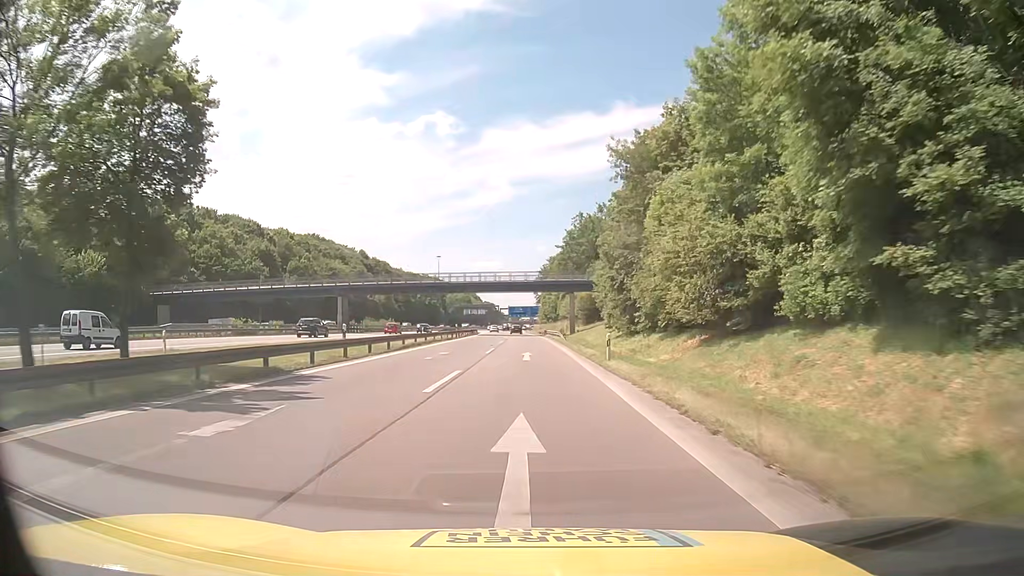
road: motorway_link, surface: asphalt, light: Day
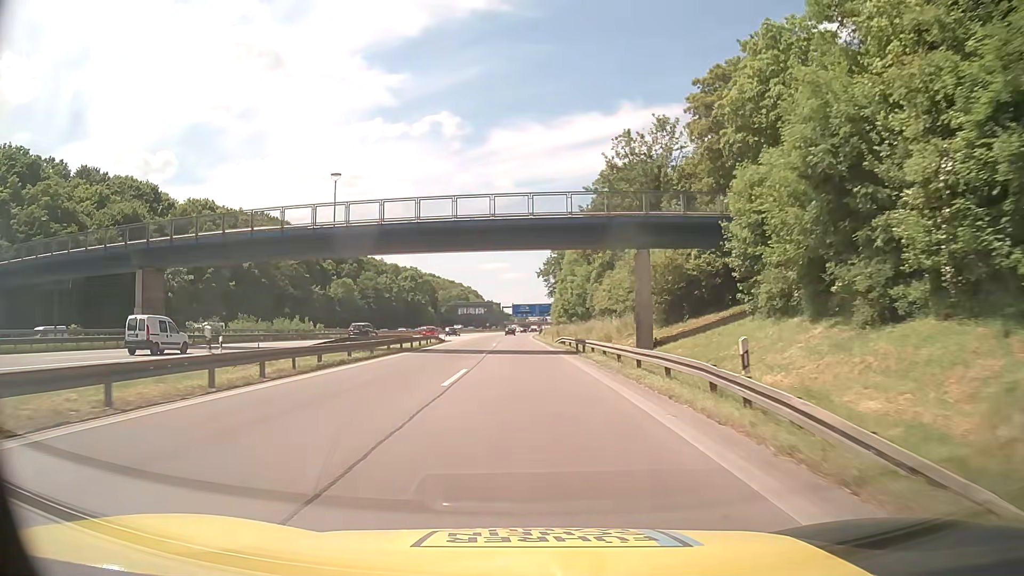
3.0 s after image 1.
(0.0, +52.3) m; 0°
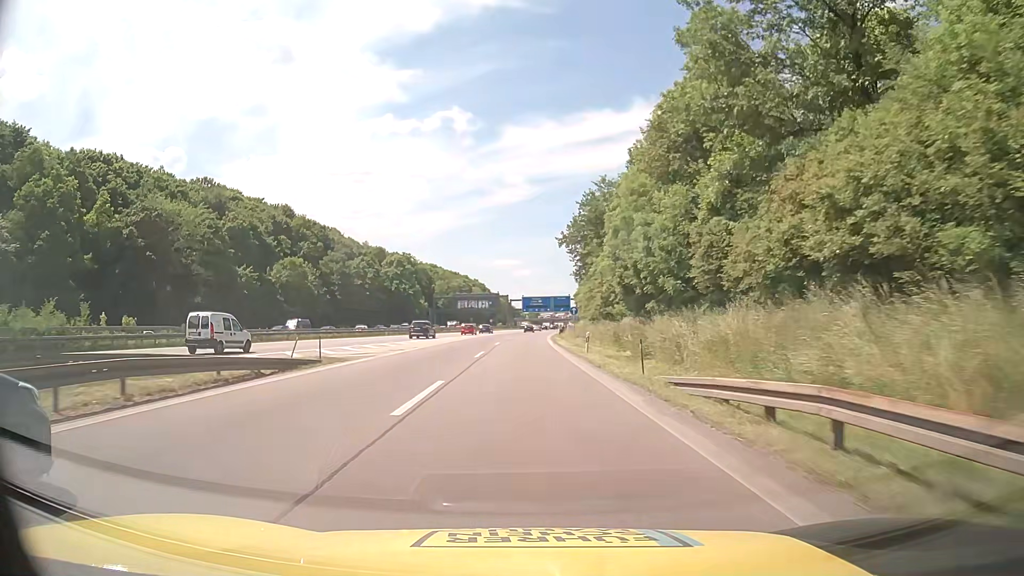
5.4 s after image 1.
(-0.5, +41.7) m; -2°
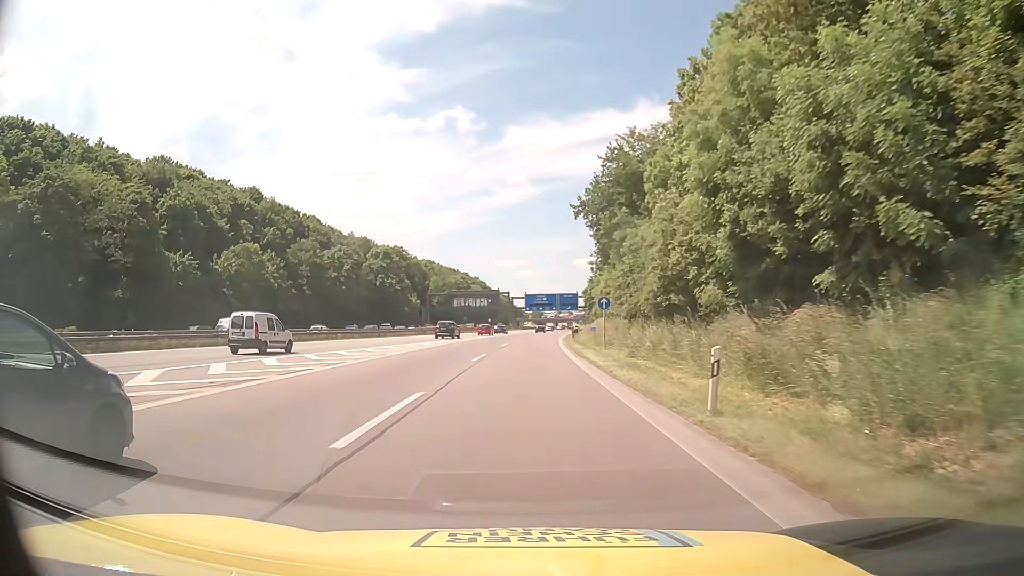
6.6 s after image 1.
(+0.2, +20.9) m; 0°
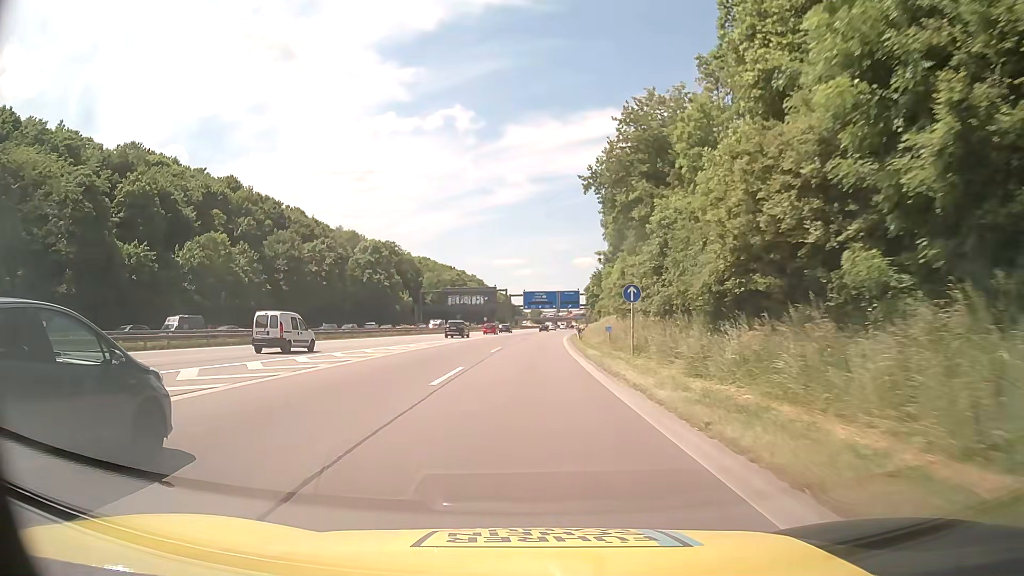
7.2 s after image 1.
(0.0, +10.4) m; 0°
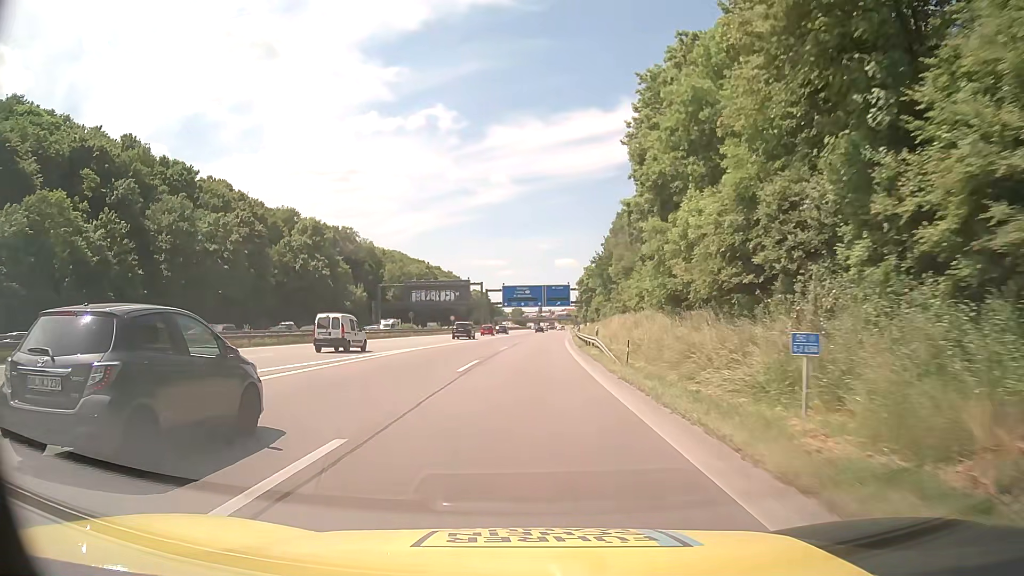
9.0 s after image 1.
(+0.2, +31.4) m; +1°
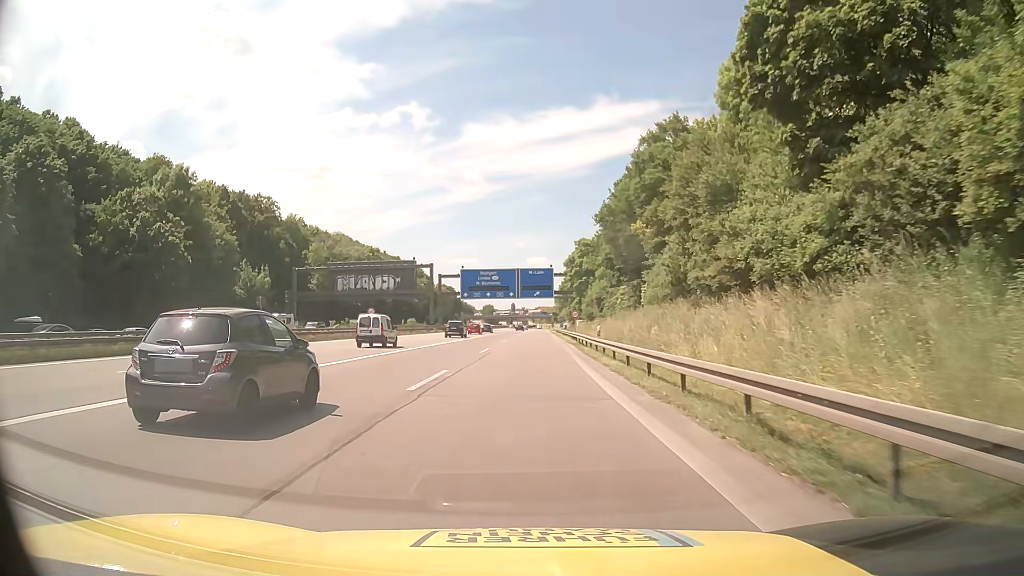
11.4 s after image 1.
(+0.9, +41.7) m; +2°
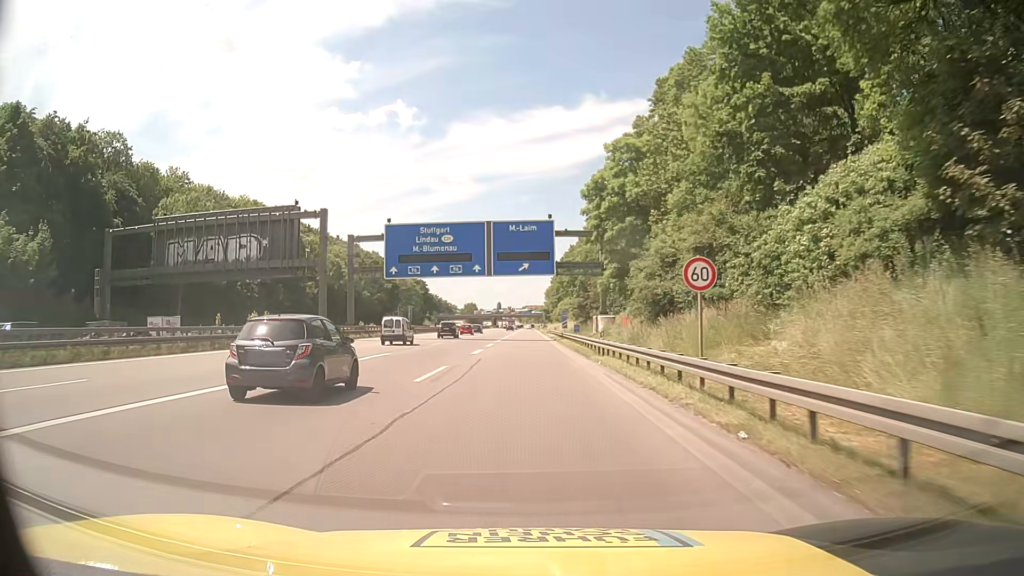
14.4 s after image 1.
(+0.6, +52.2) m; +1°
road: motorway
(0, +10) (0, +20) (0, +30) (0, +40) (0, +50) (0, +60) (0, +70) (0, +80) (0, +90) (0, +100) m
